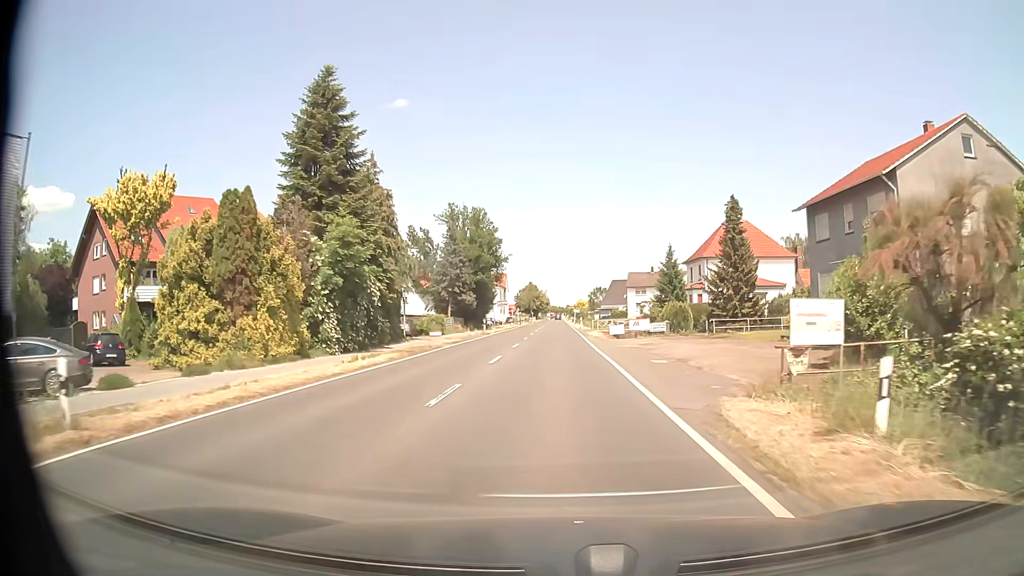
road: primary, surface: asphalt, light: Day
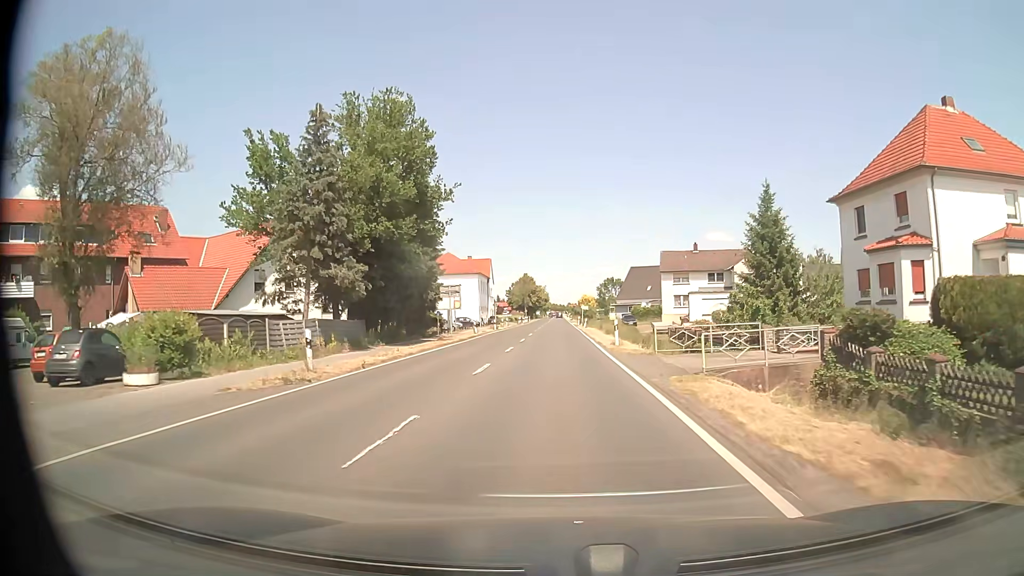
(0.0, +40.7) m; 0°
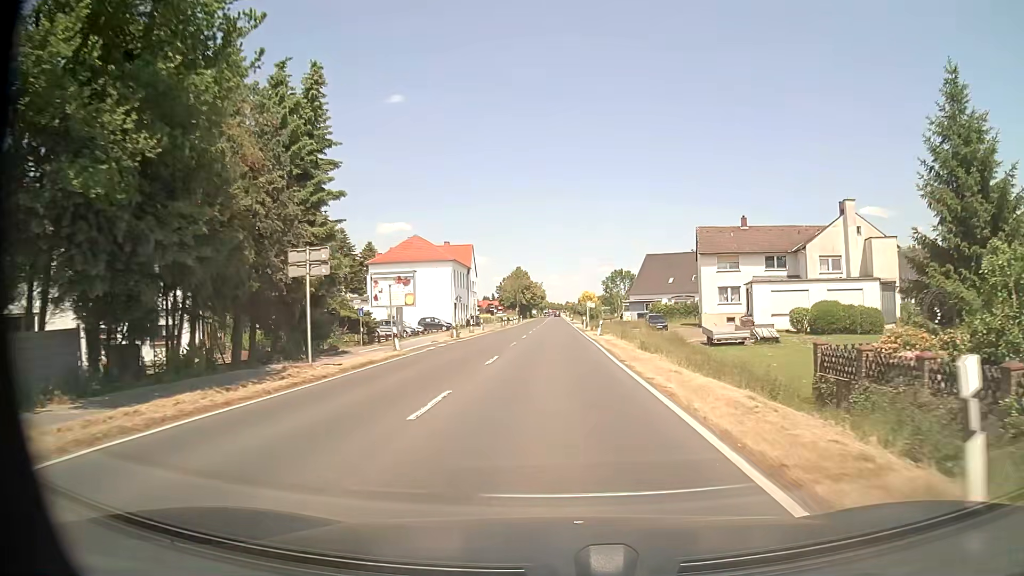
(0.0, +24.6) m; 0°
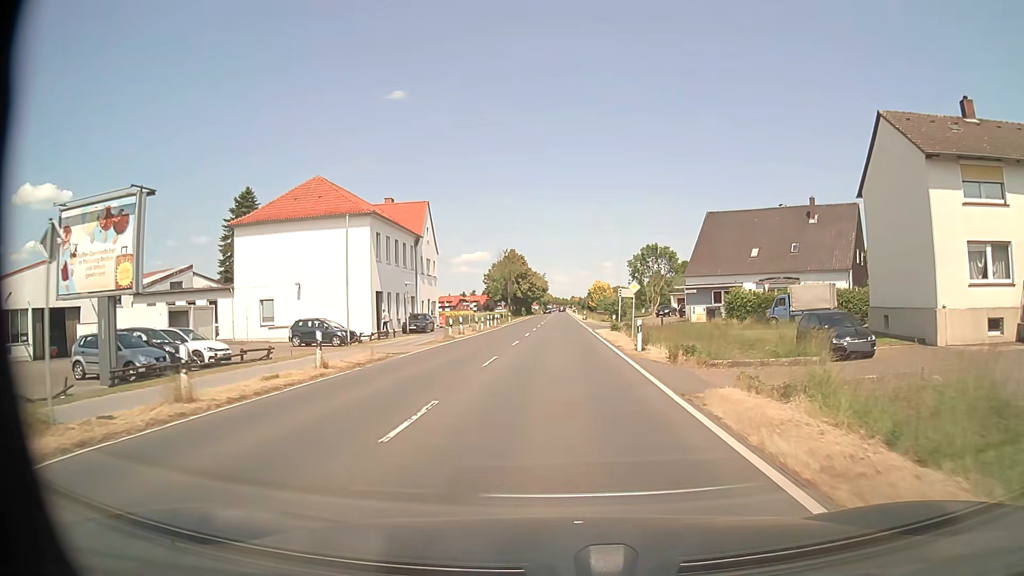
(0.0, +38.2) m; 0°
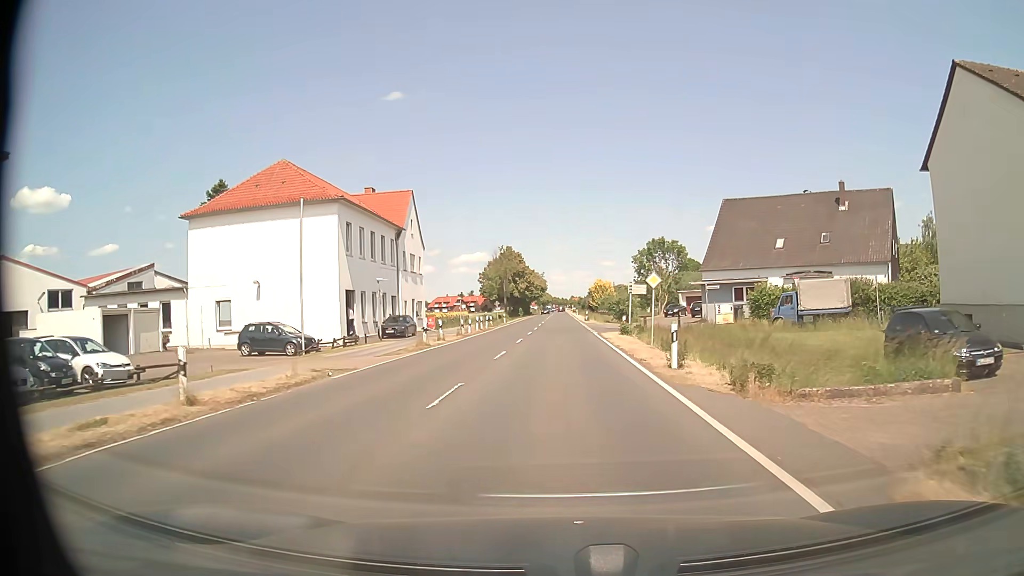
(0.0, +6.6) m; 0°
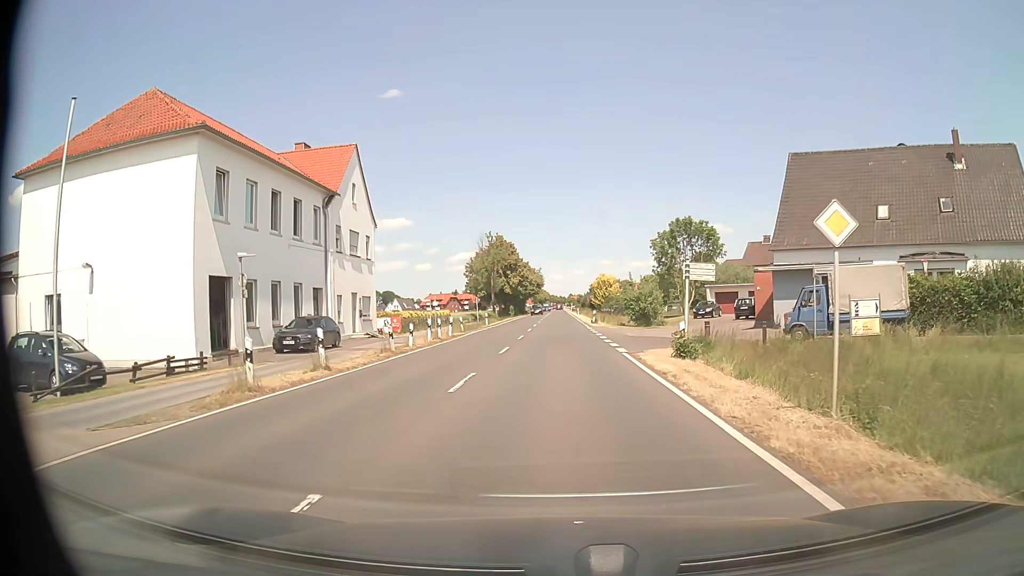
(-0.1, +16.2) m; 0°
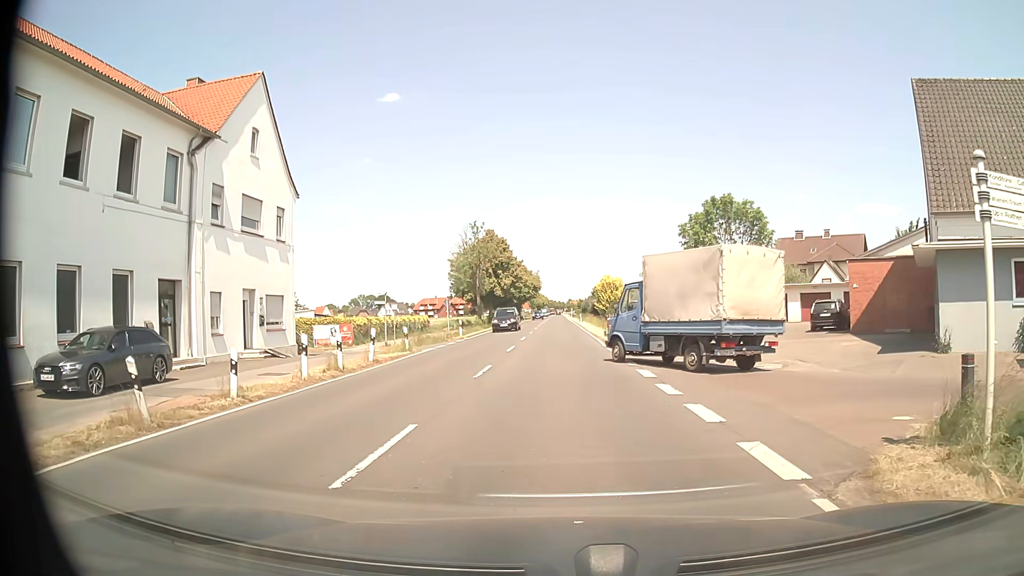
(0.0, +14.5) m; 0°
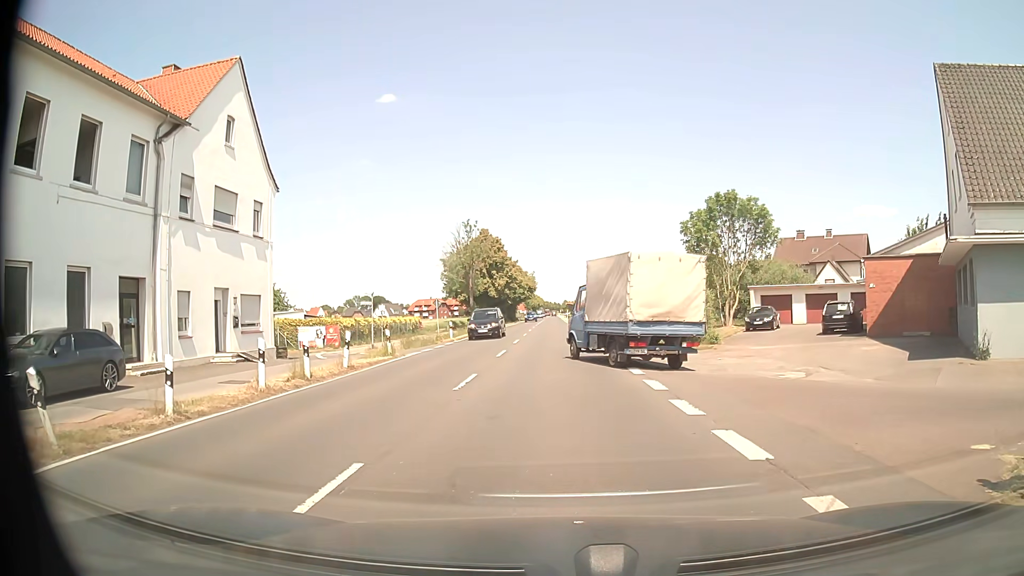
(0.0, +2.1) m; 0°
(+4, +9) (+13, +7) (+21, +1) (+30, -4) (+38, -9) (+47, -14) (+55, -20) (+64, -25) (+72, -30) (+81, -36) m
